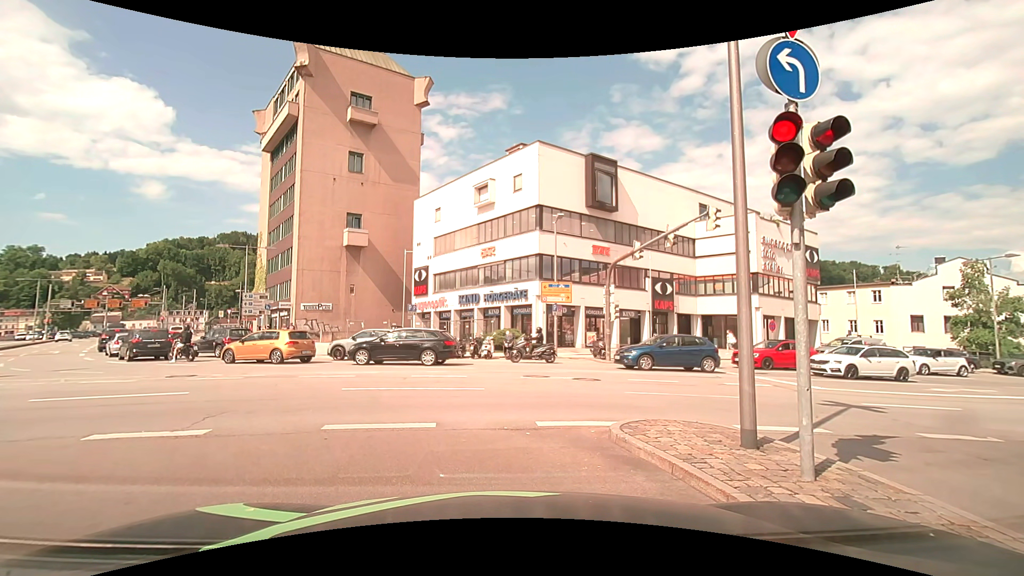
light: Day
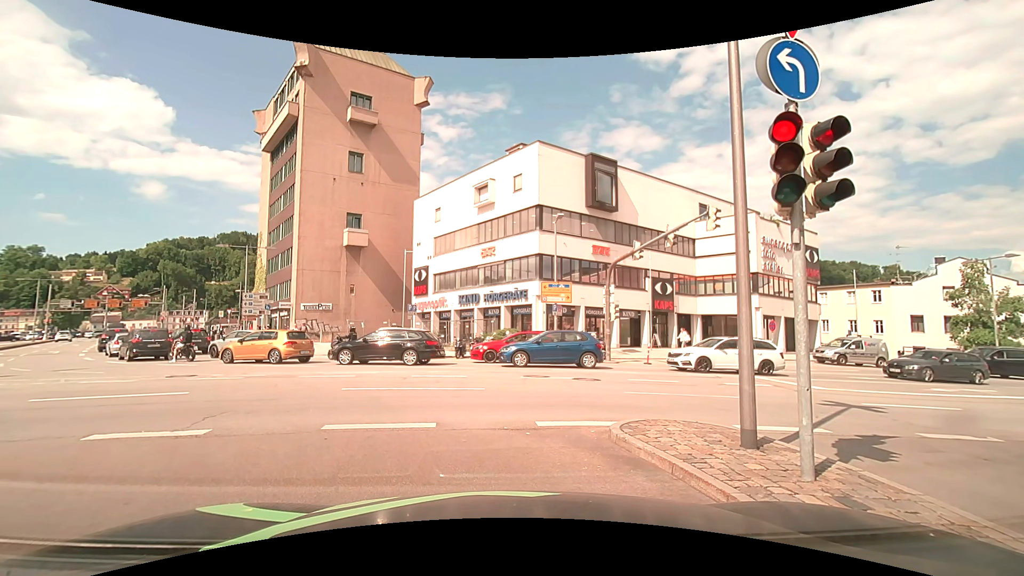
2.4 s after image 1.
(0.0, 0.0) m; 0°
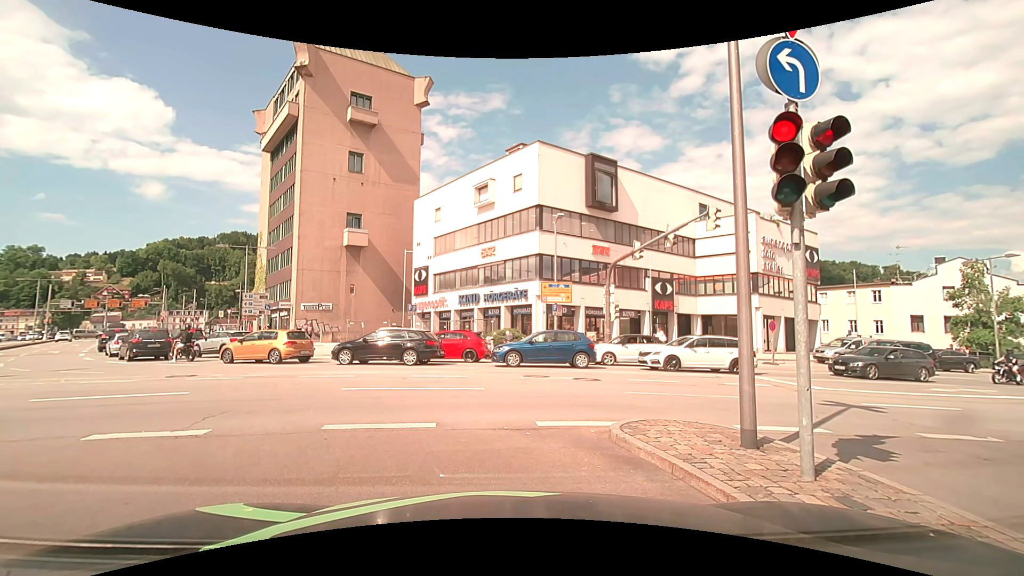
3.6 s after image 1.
(0.0, 0.0) m; 0°
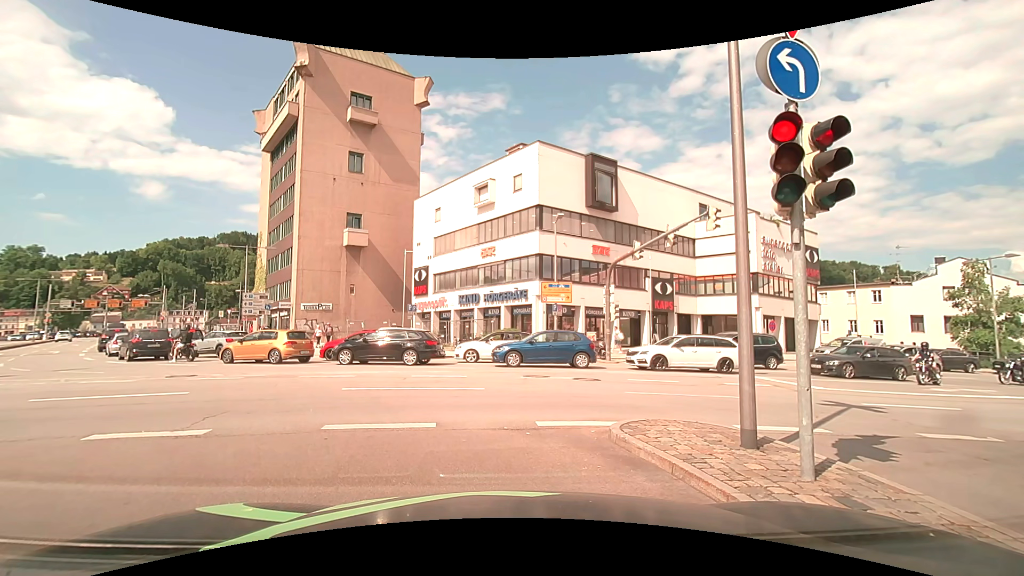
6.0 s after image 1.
(0.0, 0.0) m; 0°
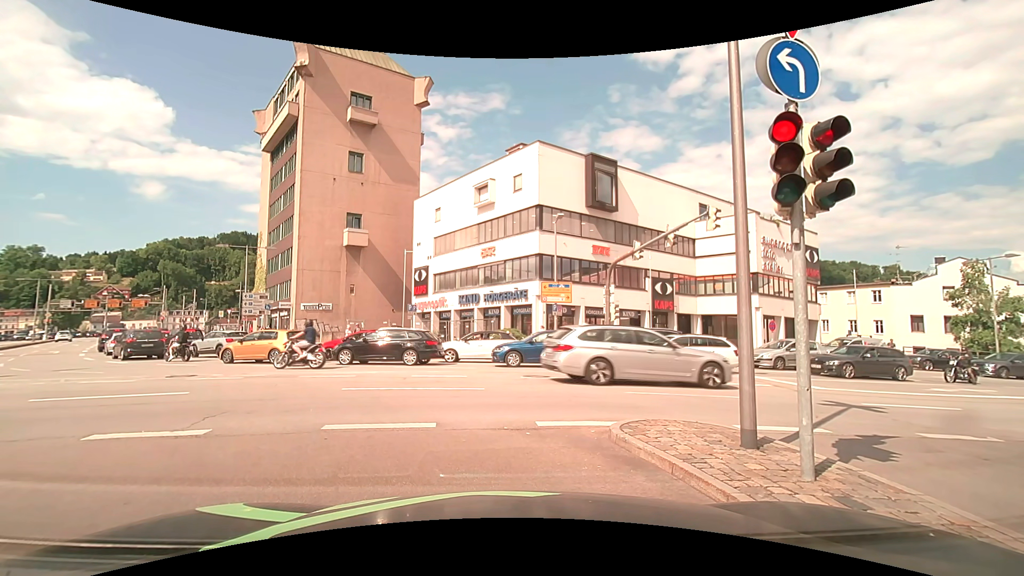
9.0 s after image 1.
(0.0, 0.0) m; 0°
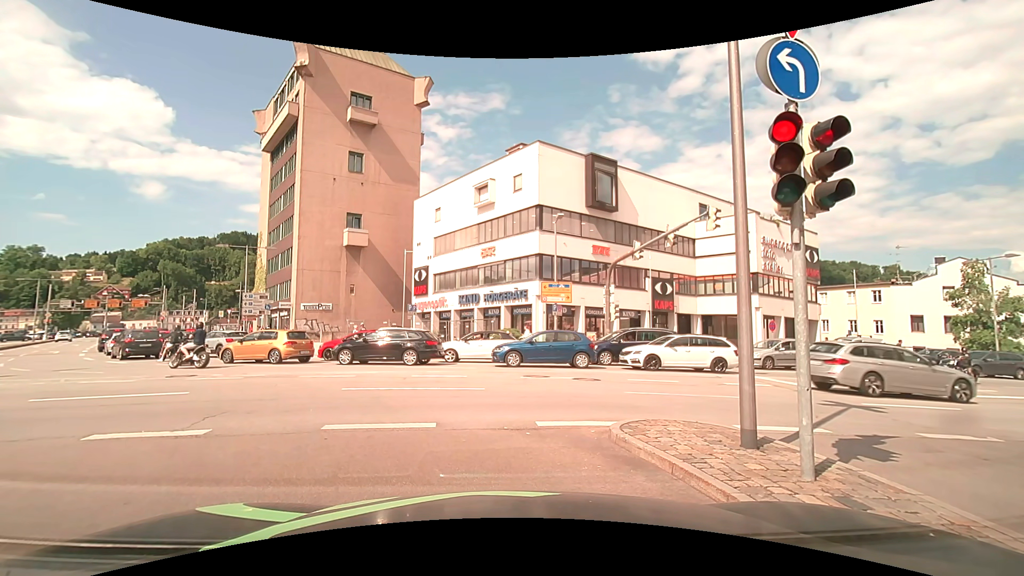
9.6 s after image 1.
(0.0, 0.0) m; 0°
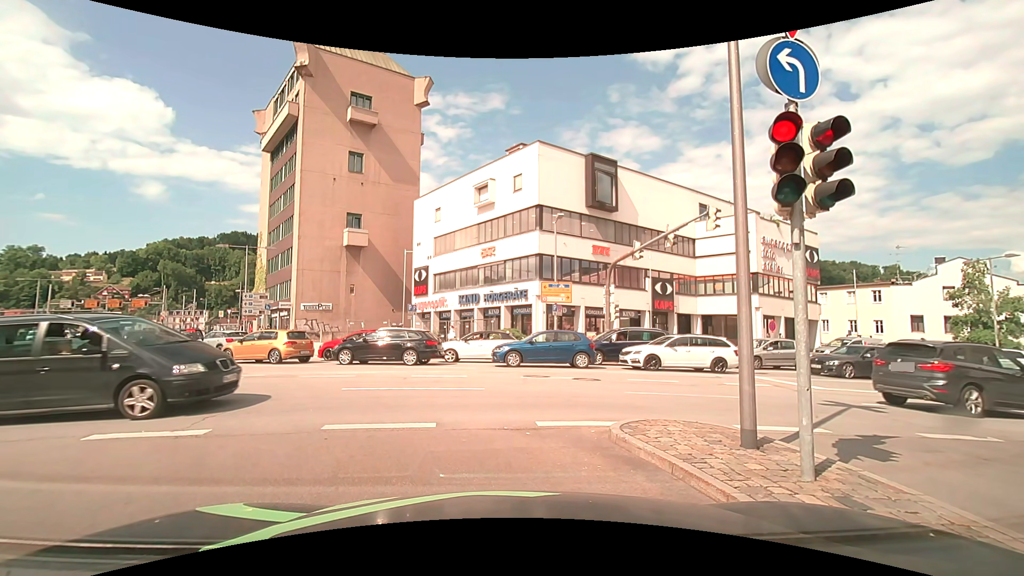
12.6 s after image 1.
(0.0, 0.0) m; 0°
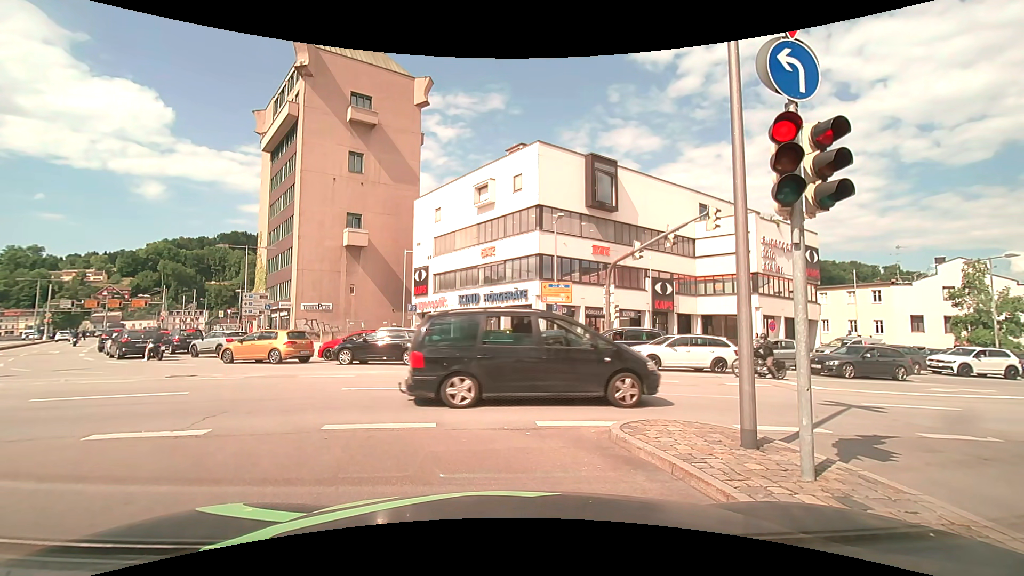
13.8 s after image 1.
(0.0, 0.0) m; 0°
